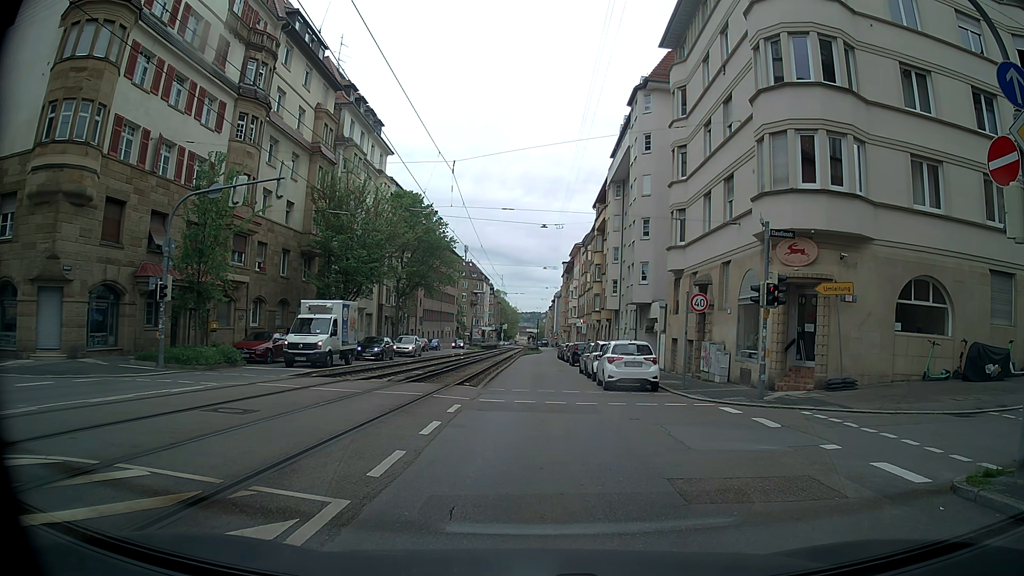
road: tertiary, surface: asphalt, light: Day
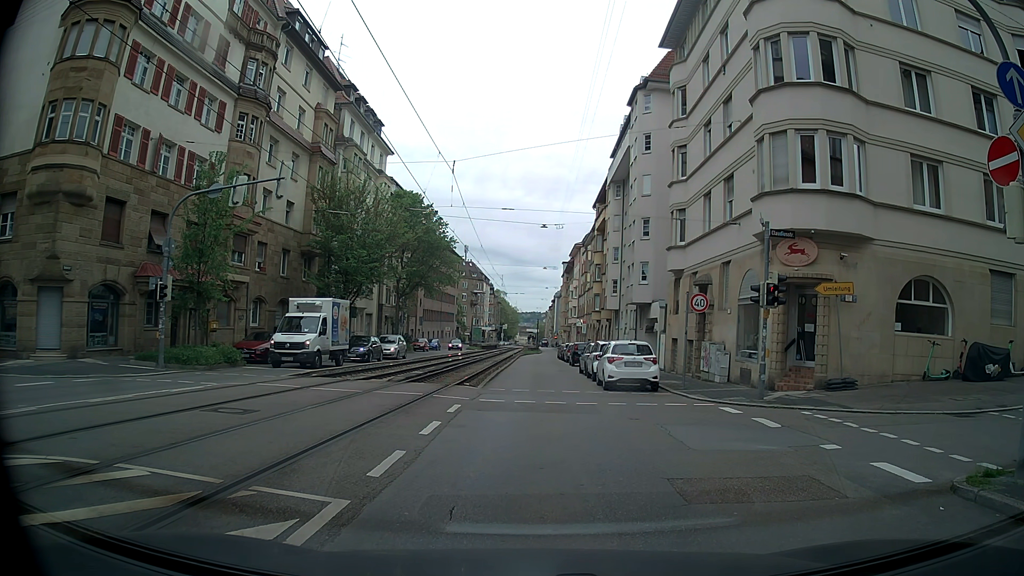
(0.0, 0.0) m; 0°
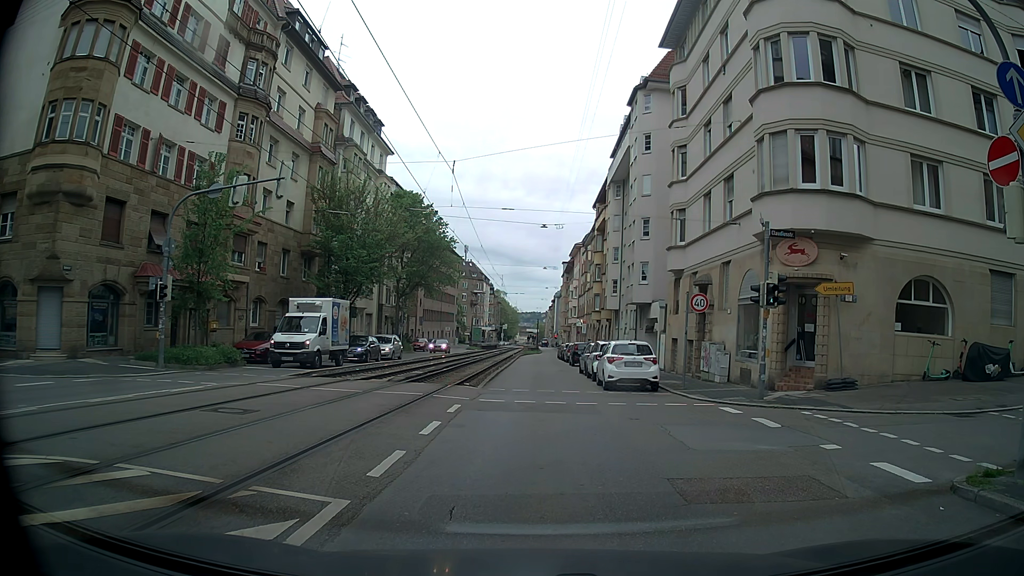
(0.0, 0.0) m; 0°
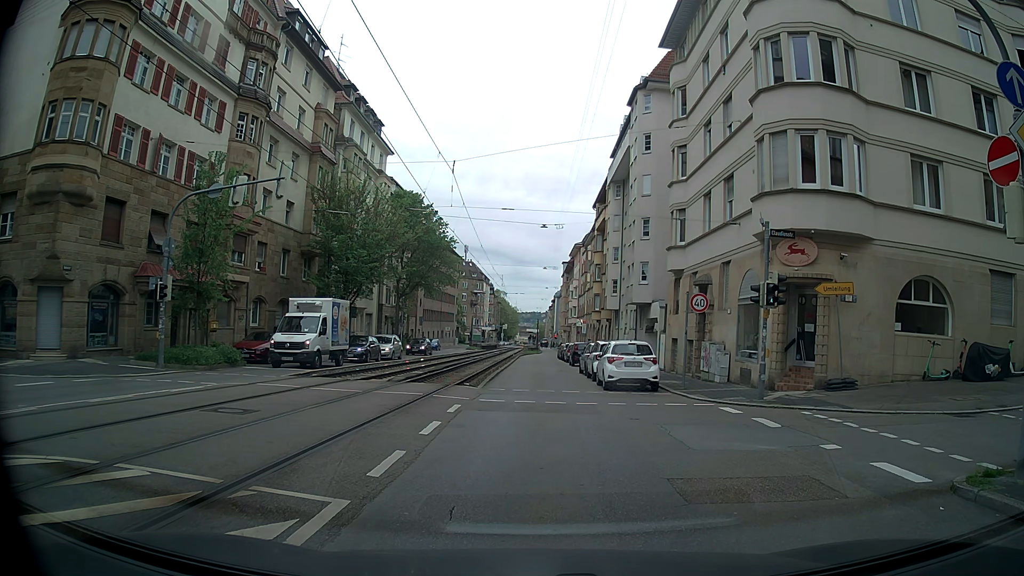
(0.0, 0.0) m; 0°
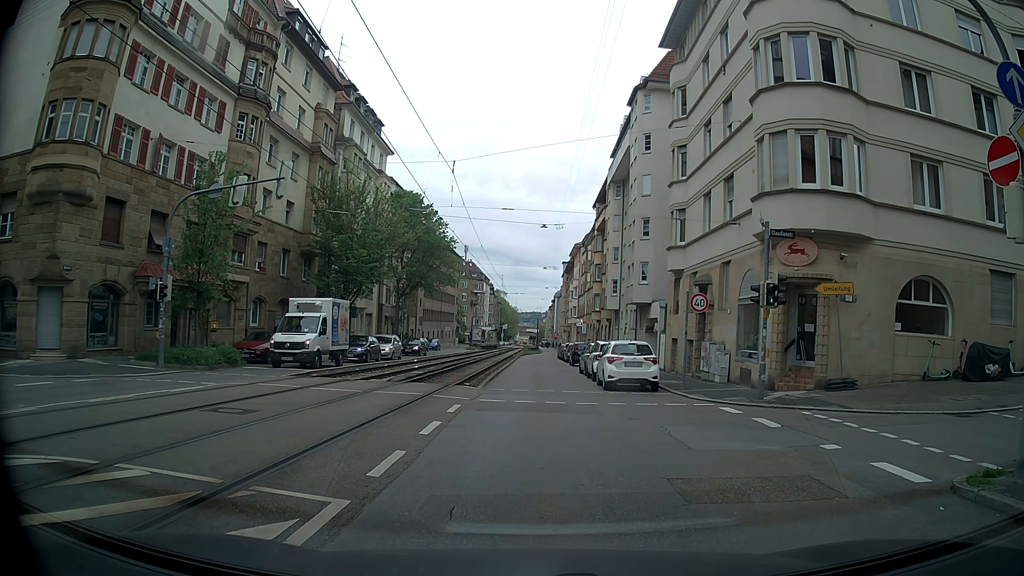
(0.0, 0.0) m; 0°
(0, +10) (+1, +20) (+1, +30) (+1, +40) (+2, +50) (+2, +60) (+2, +70) (+3, +80) (+5, +90) (+6, +100) m
